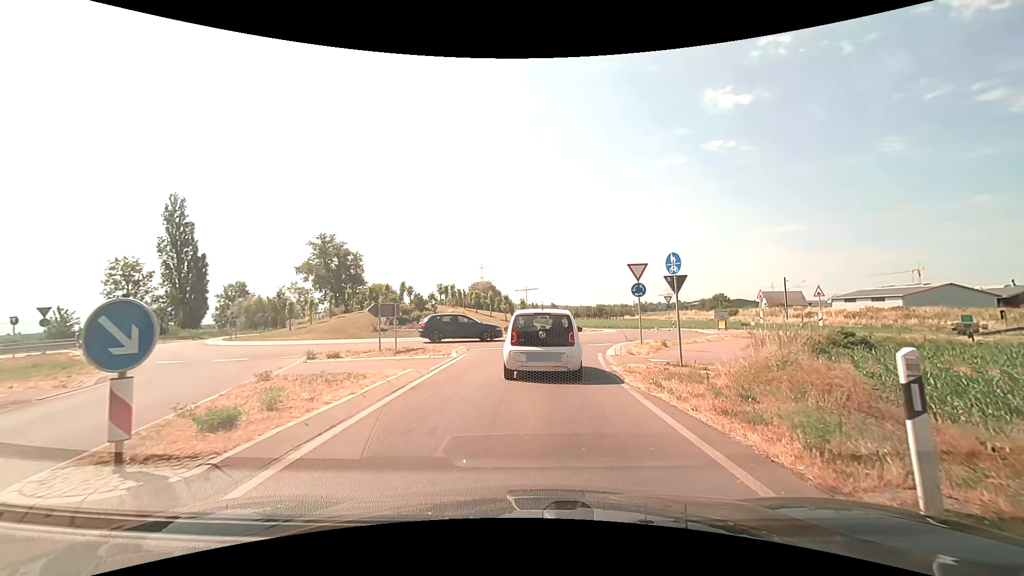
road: secondary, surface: asphalt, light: Day
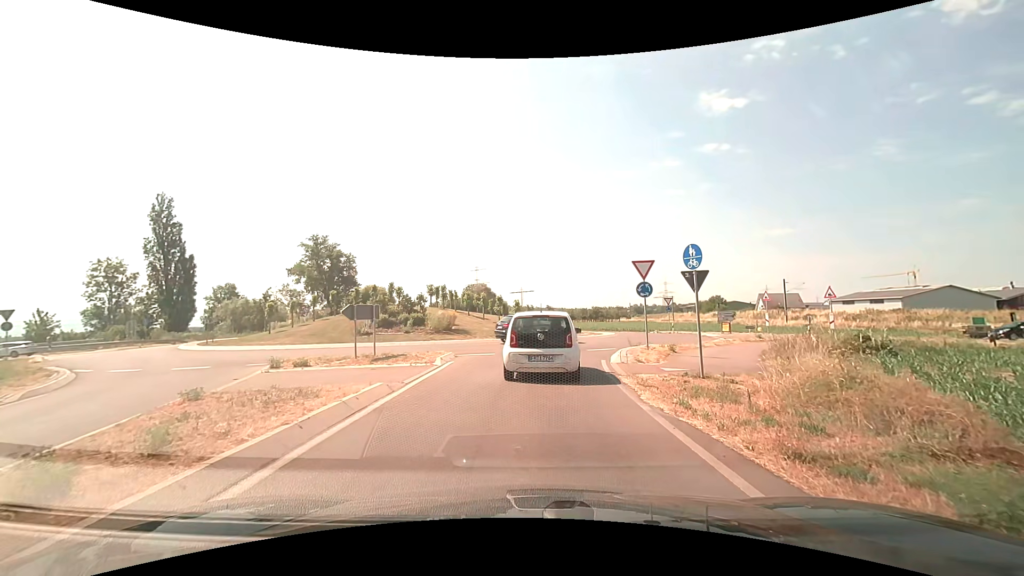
(0.0, +1.9) m; +1°
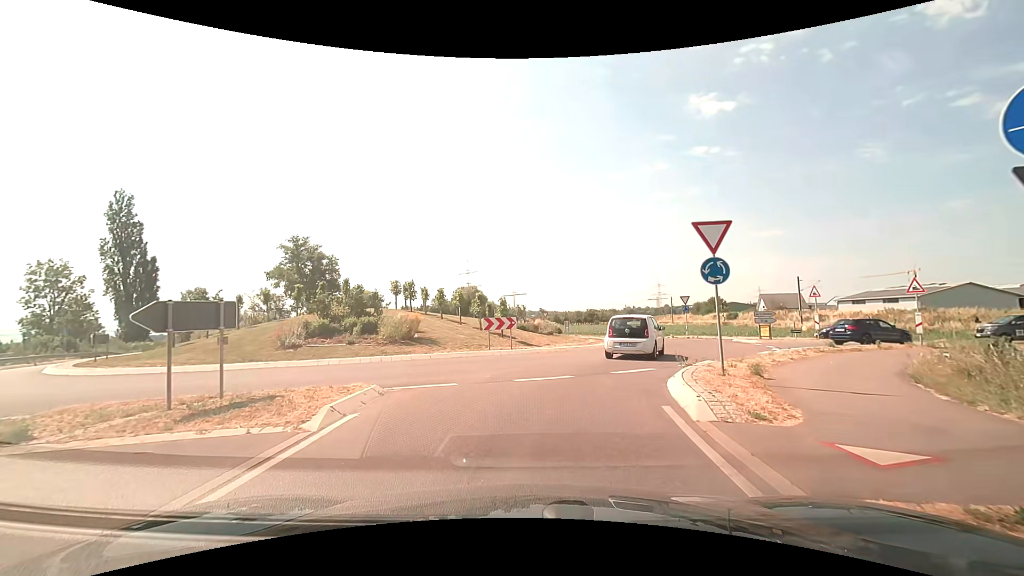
(0.0, +8.0) m; +1°
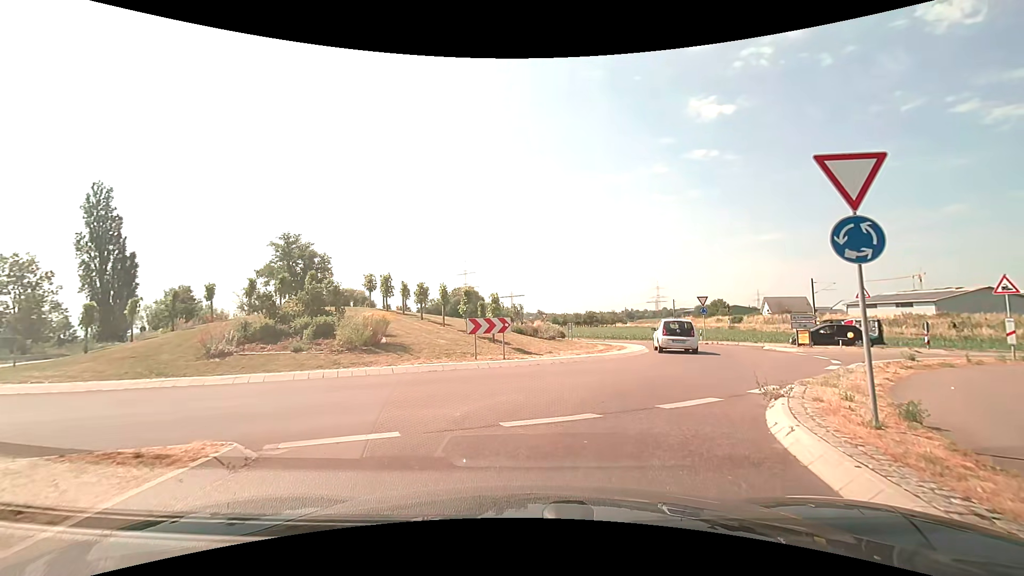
(-0.1, +4.6) m; -1°
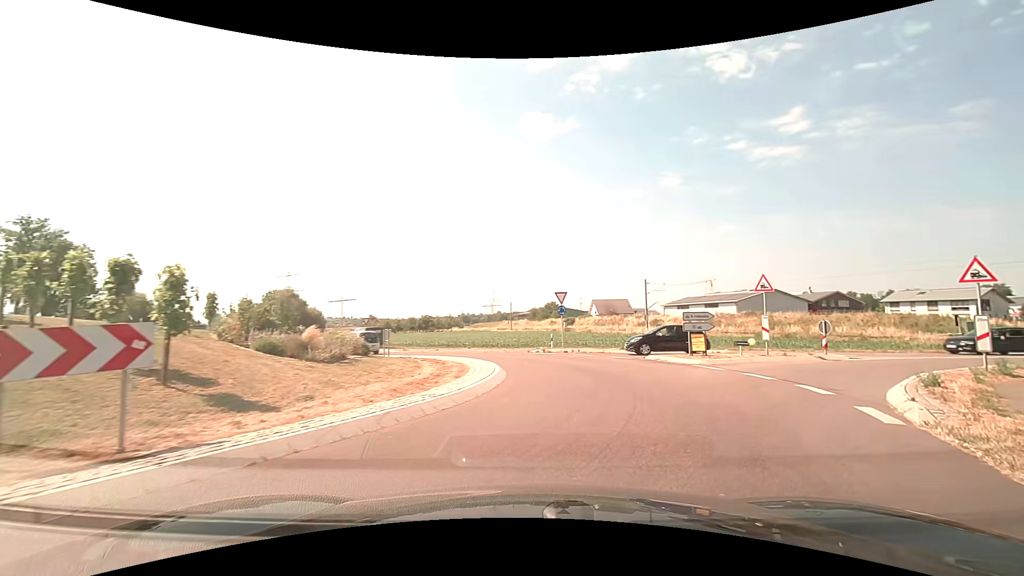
(+1.2, +10.2) m; +20°
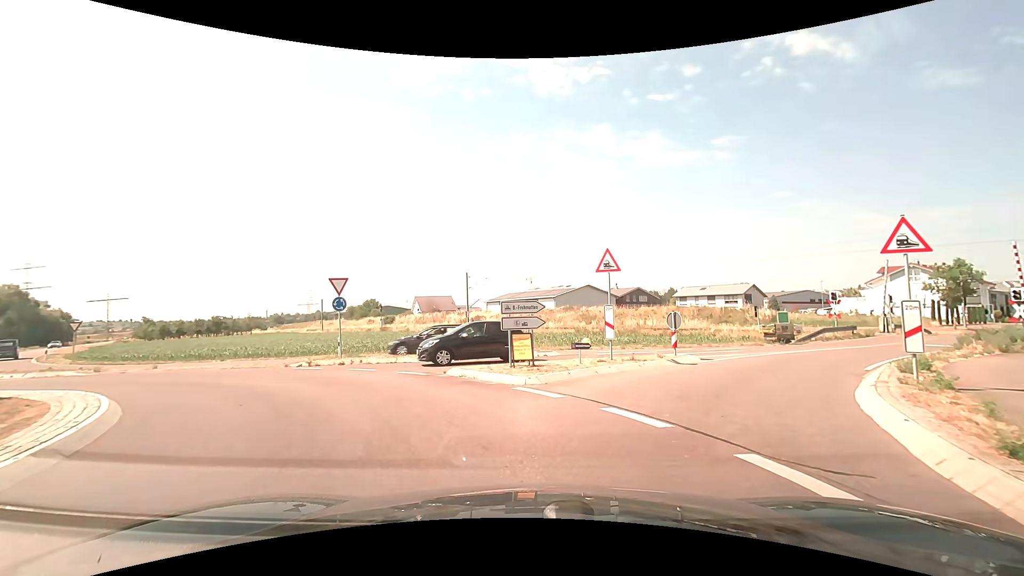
(+1.7, +7.9) m; +18°
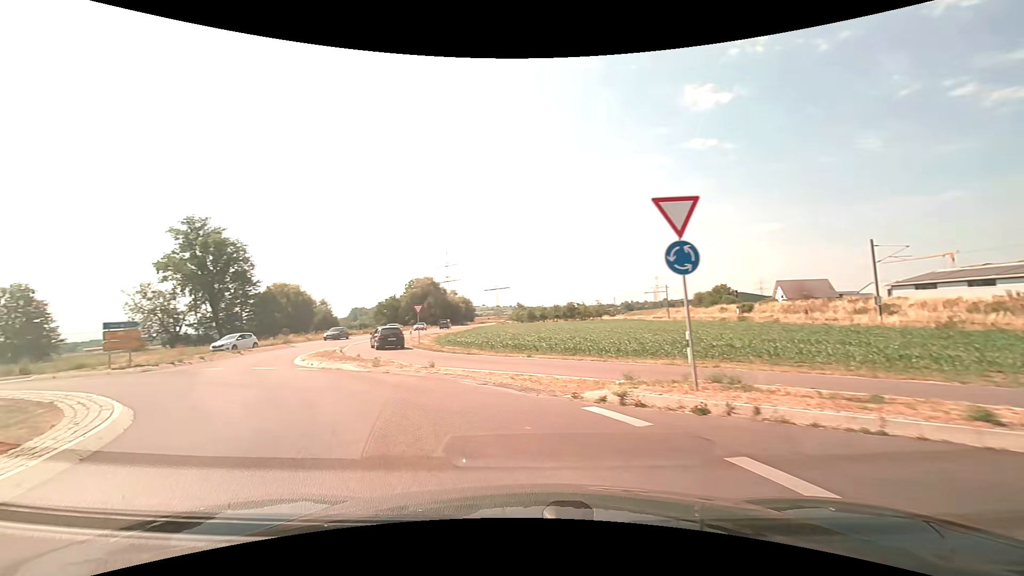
(-3.4, +12.3) m; -38°
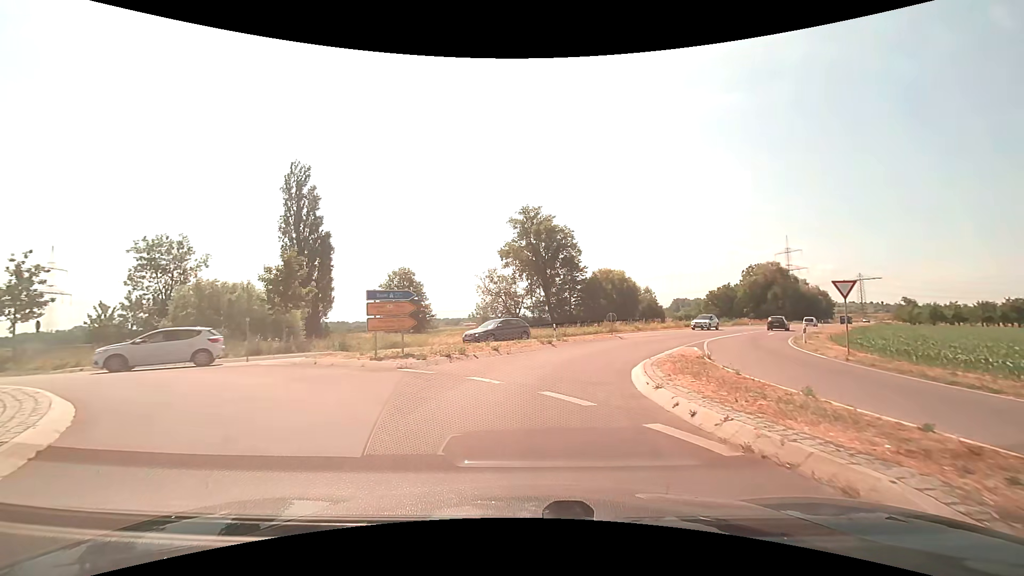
(-5.4, +13.3) m; -36°
(0, +10) (+2, +20) (+7, +29) (+11, +37) (+17, +46) (+22, +54) (+28, +62) (+34, +70) (+40, +78) (+46, +86) m
